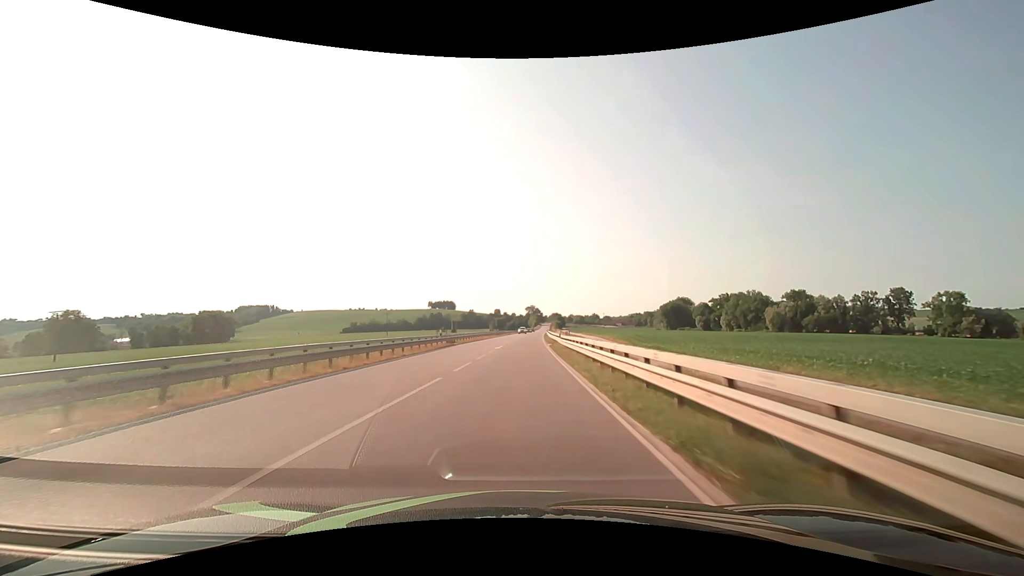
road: secondary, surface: asphalt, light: Day
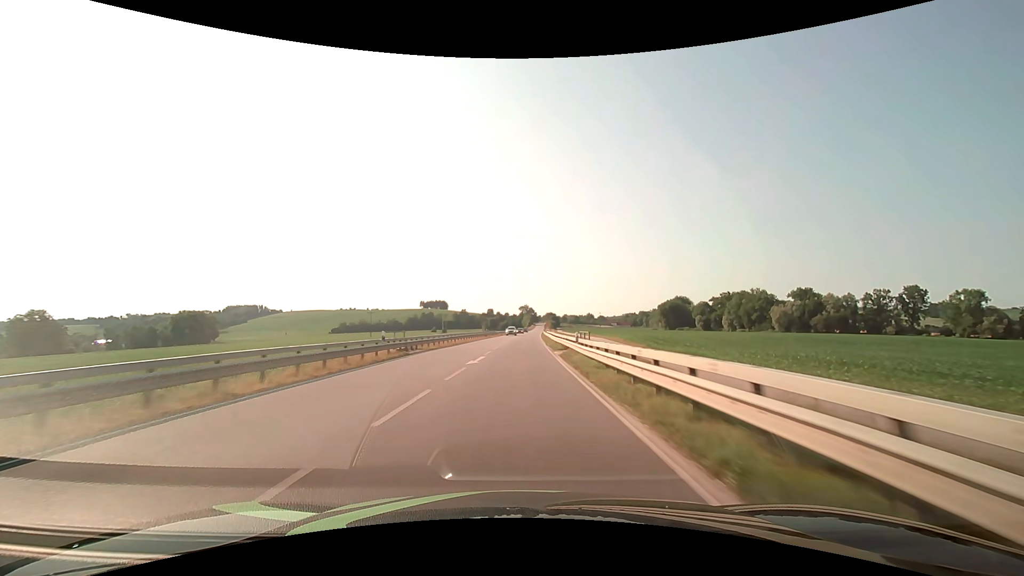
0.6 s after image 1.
(+0.1, +14.7) m; +1°
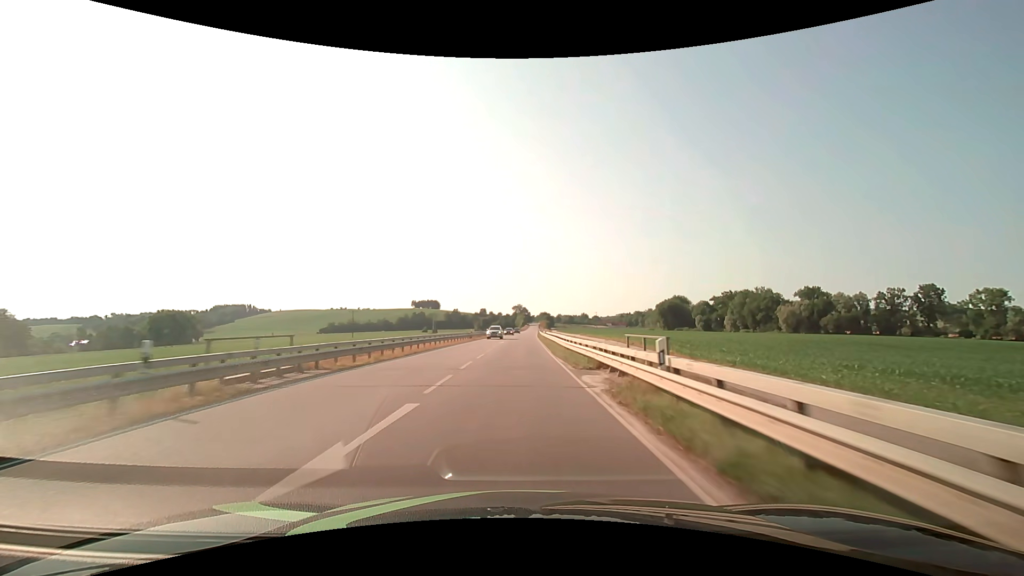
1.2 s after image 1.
(+0.1, +14.7) m; +1°
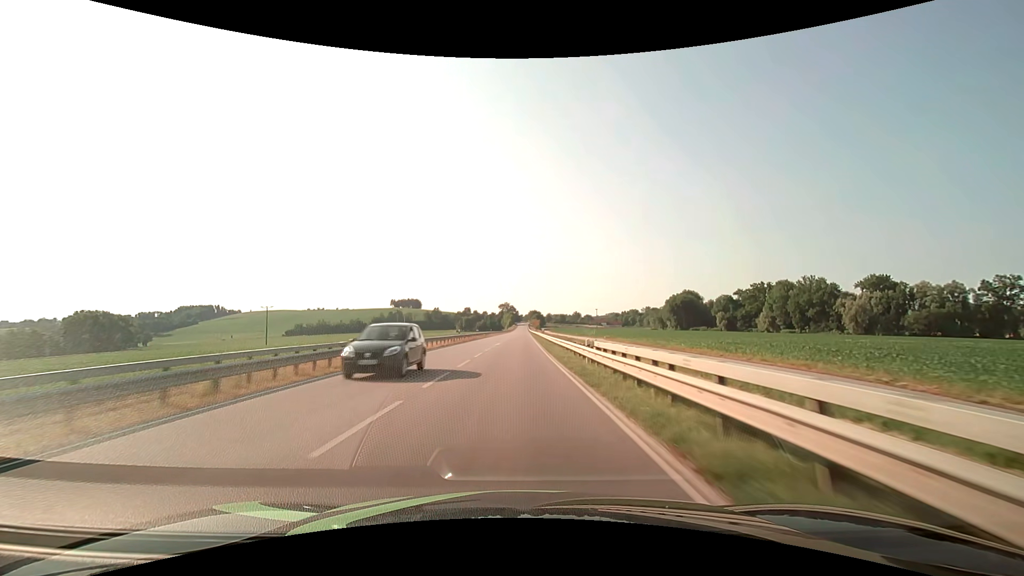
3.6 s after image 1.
(+1.0, +58.9) m; +2°
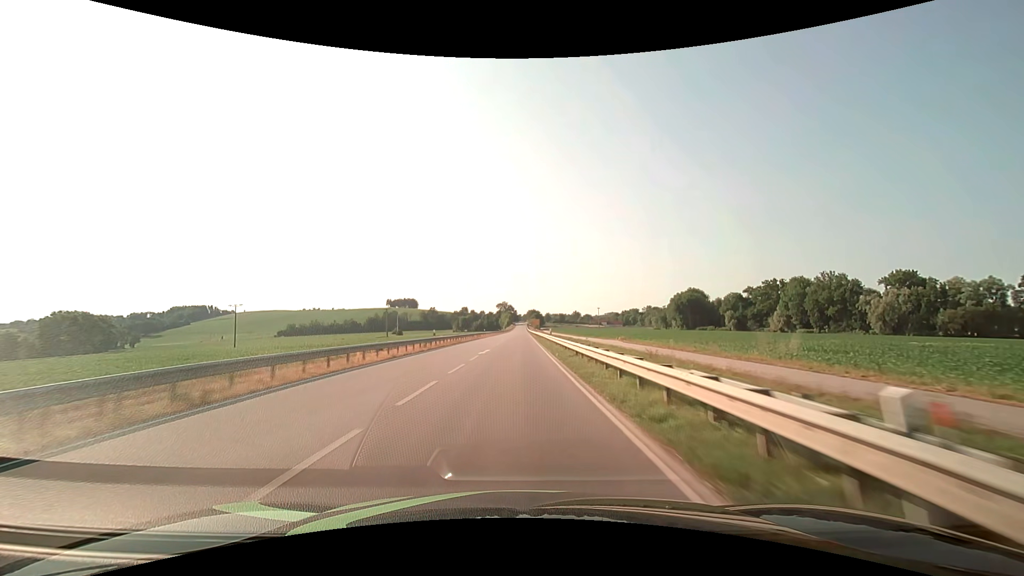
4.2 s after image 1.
(0.0, +14.7) m; 0°
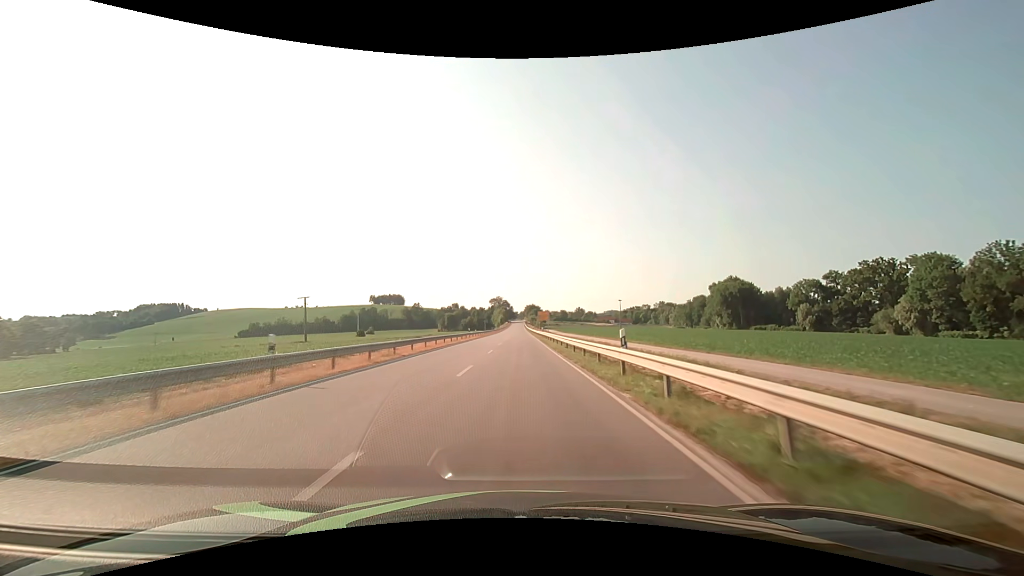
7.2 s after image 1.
(+0.3, +73.7) m; 0°
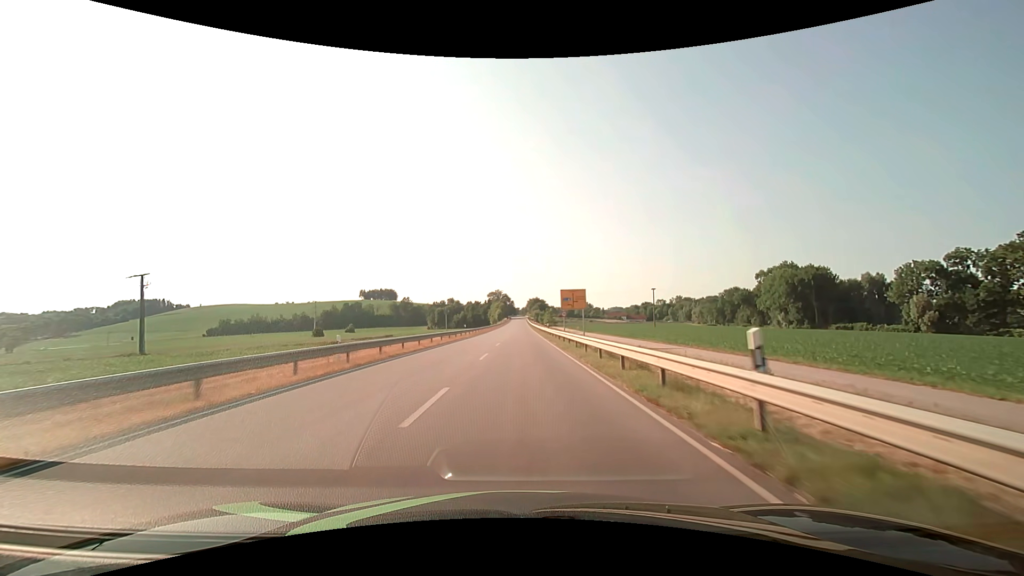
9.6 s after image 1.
(+0.1, +54.7) m; 0°
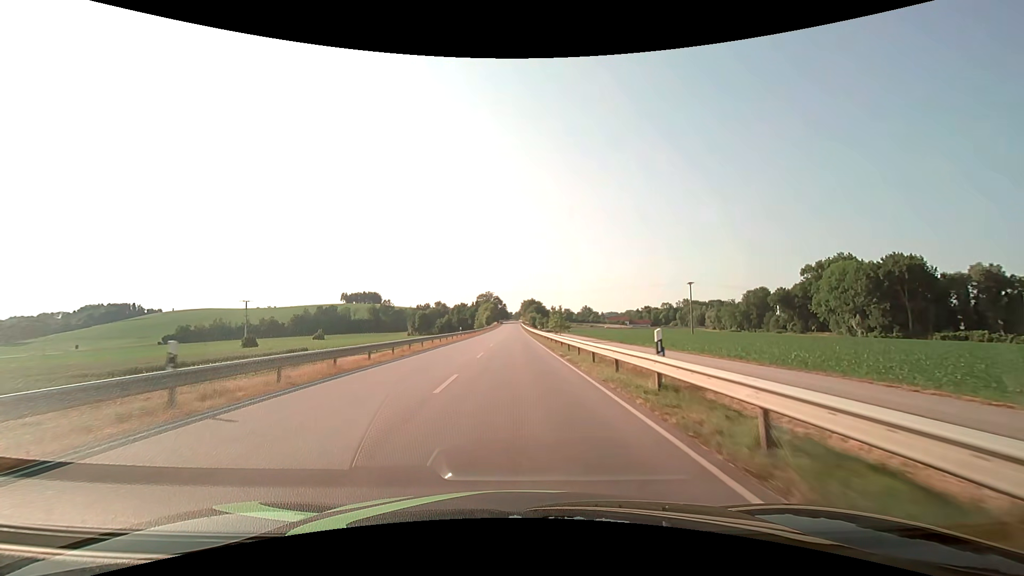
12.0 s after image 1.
(+0.3, +44.0) m; +1°
(0, +10) (0, +20) (0, +30) (0, +40) (0, +50) (-1, +60) (-1, +70) (-1, +80) (-1, +90) (-1, +100) m
